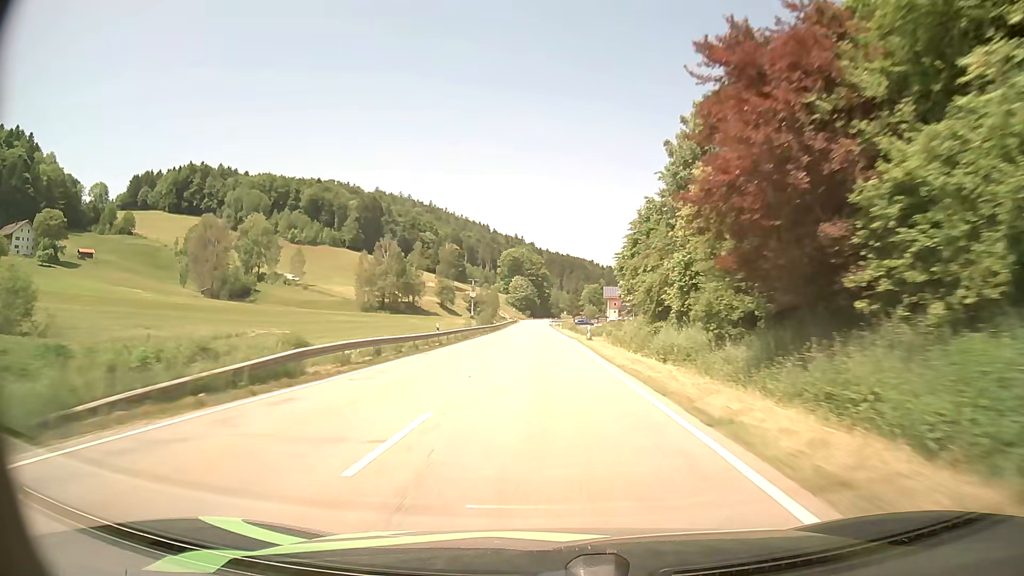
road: secondary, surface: asphalt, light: Day
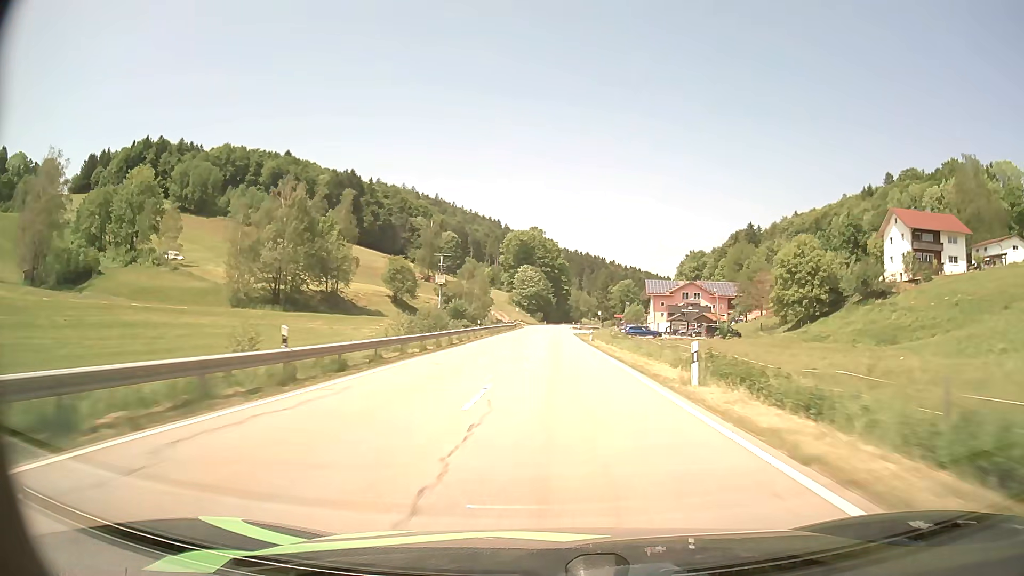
(-1.3, +78.5) m; -1°
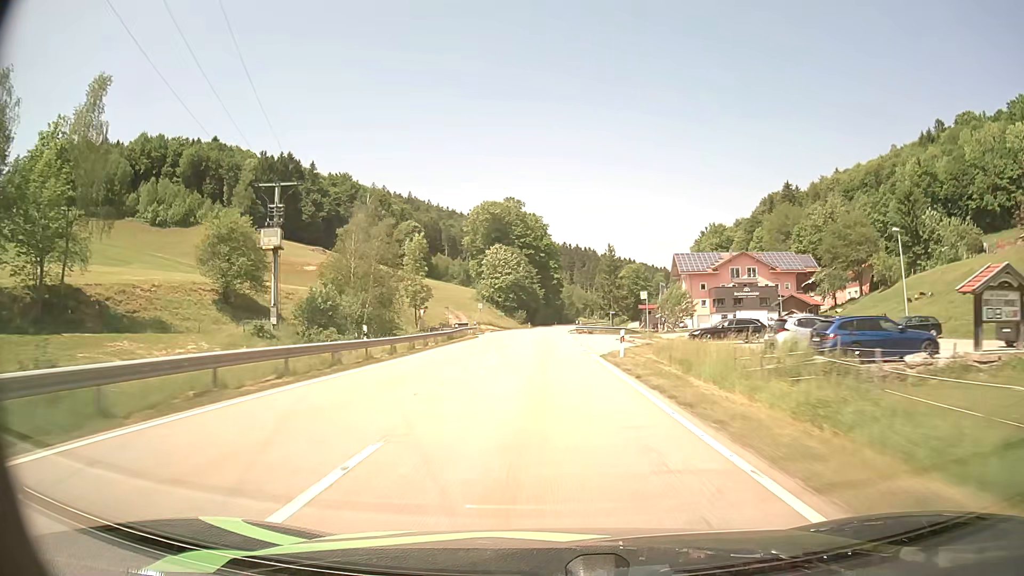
(+0.9, +62.6) m; +1°
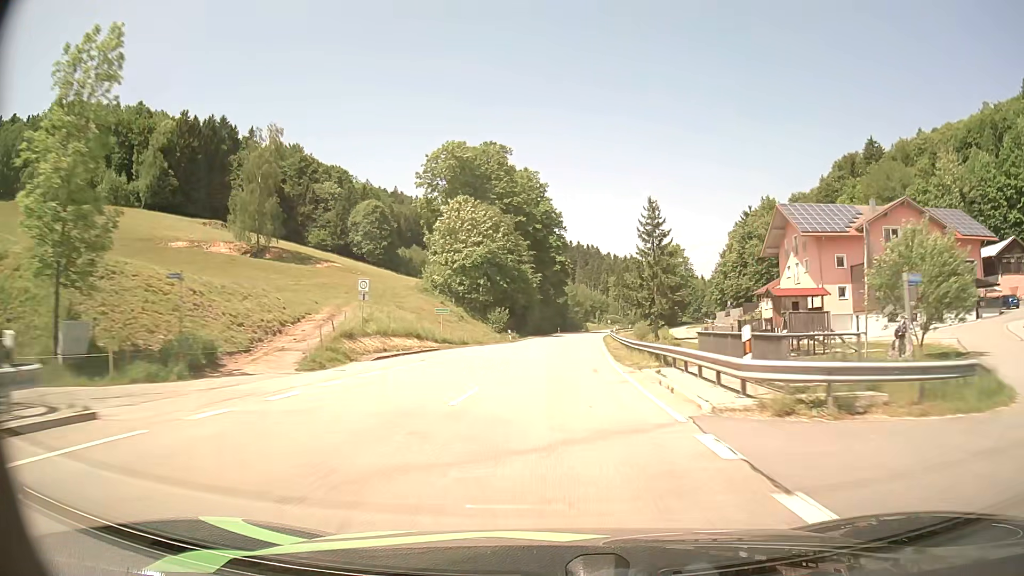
(-0.3, +61.6) m; 0°
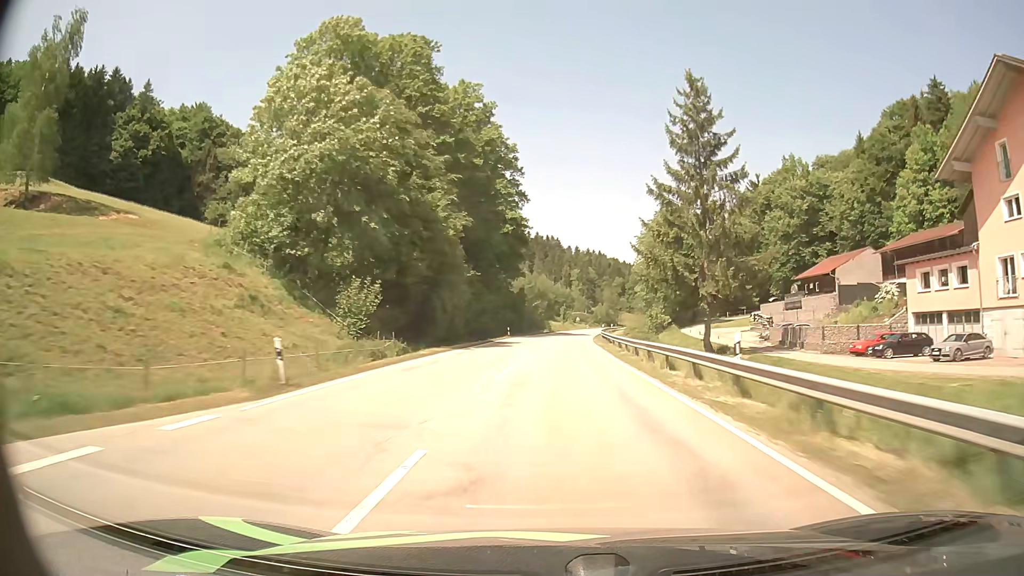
(+1.4, +46.3) m; +4°
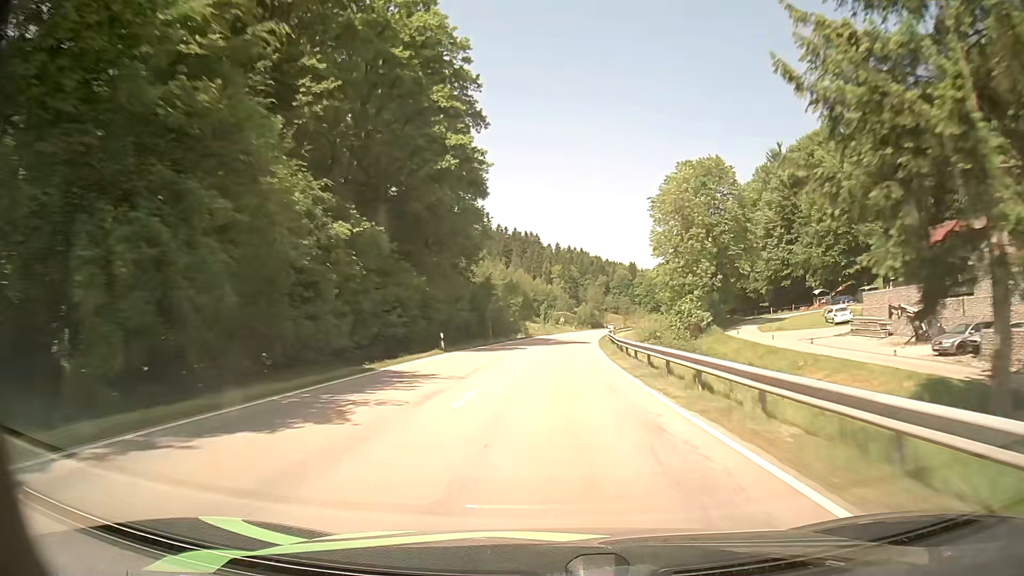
(+0.6, +31.1) m; +2°
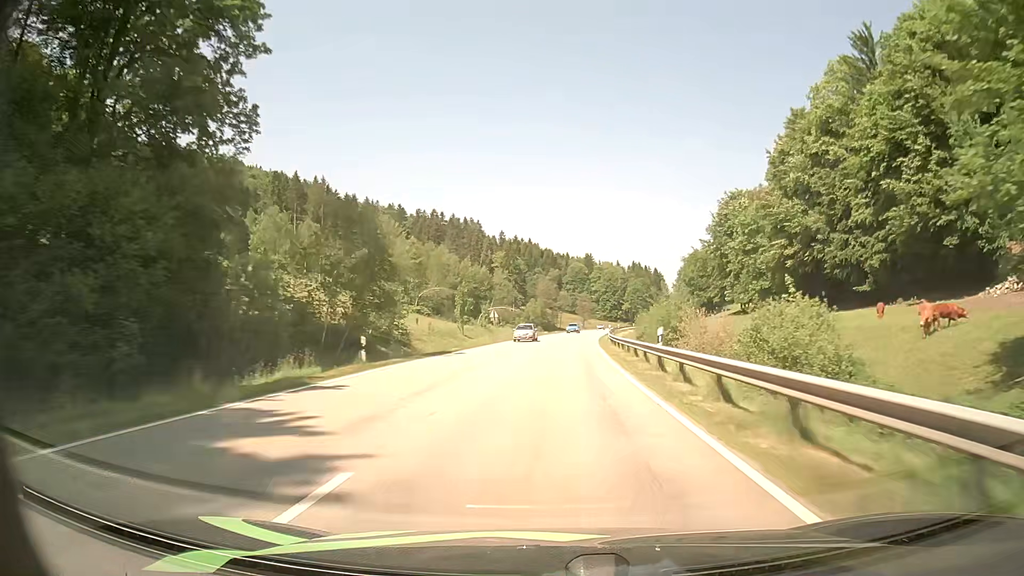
(+2.5, +61.9) m; +5°
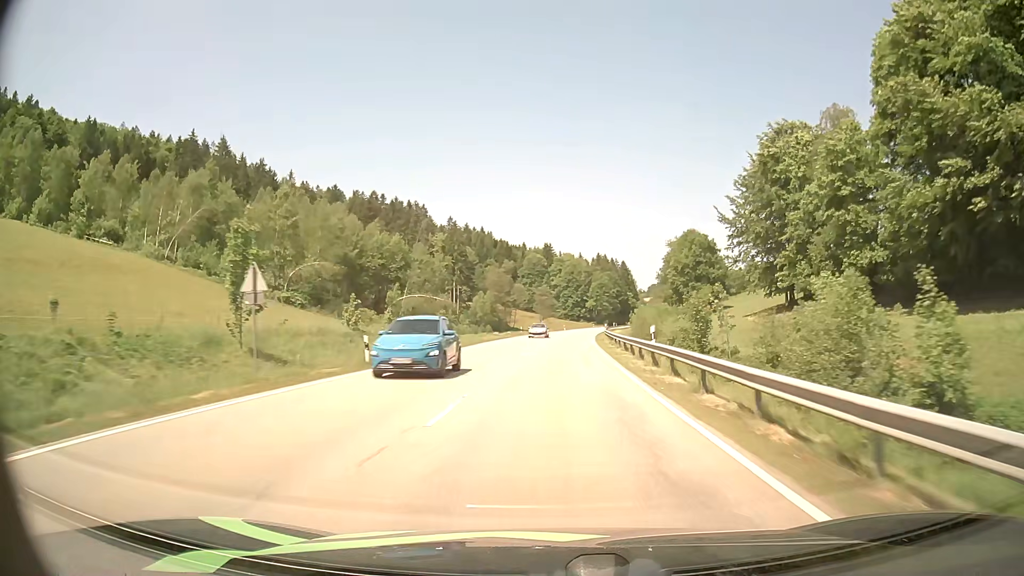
(+1.0, +46.3) m; +3°
(0, +10) (0, +20) (+1, +30) (+1, +40) (+1, +50) (+2, +60) (+3, +70) (+4, +80) (+5, +90) (+6, +100) m
